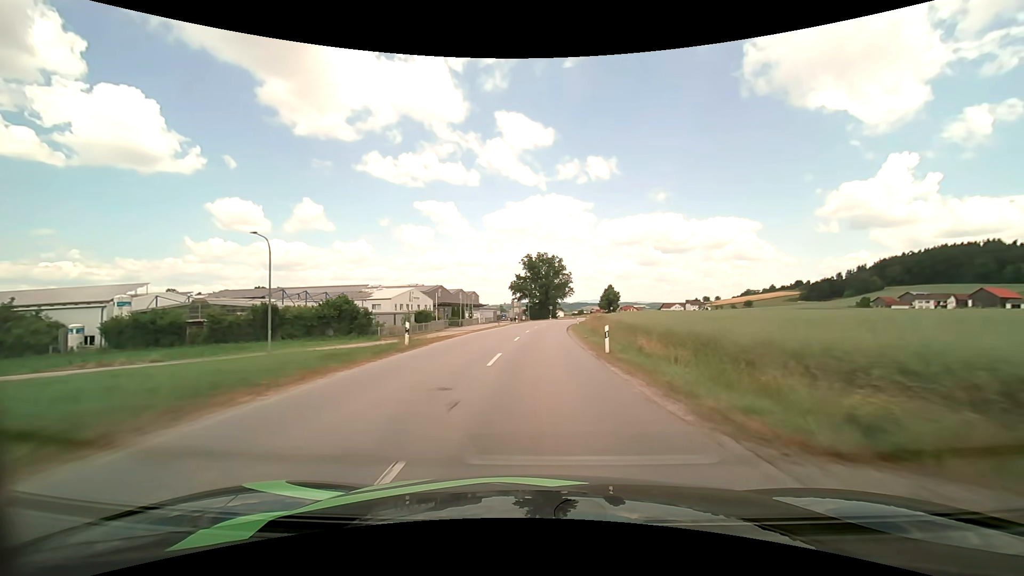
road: secondary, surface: asphalt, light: Day
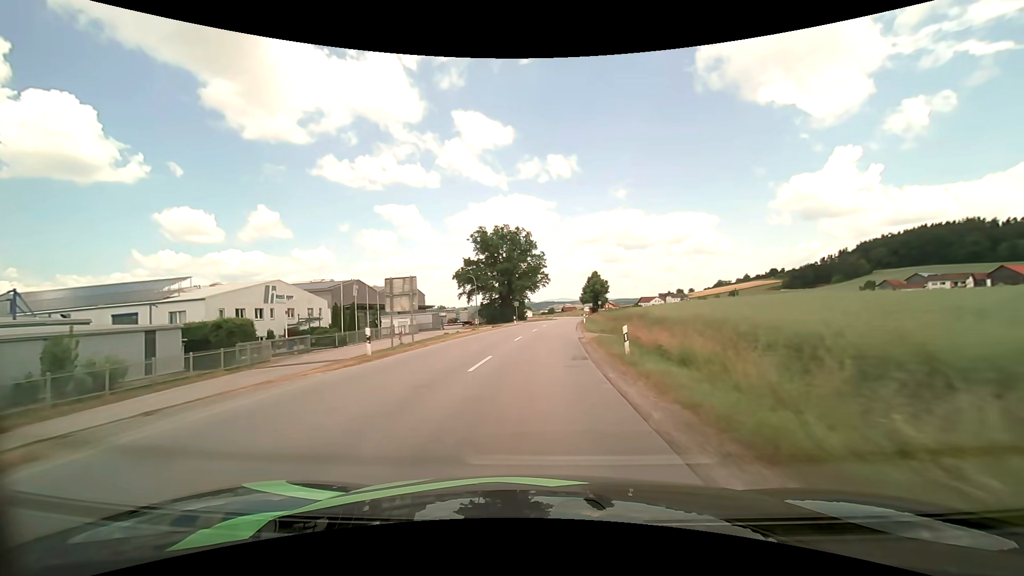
(+1.3, +49.0) m; +4°
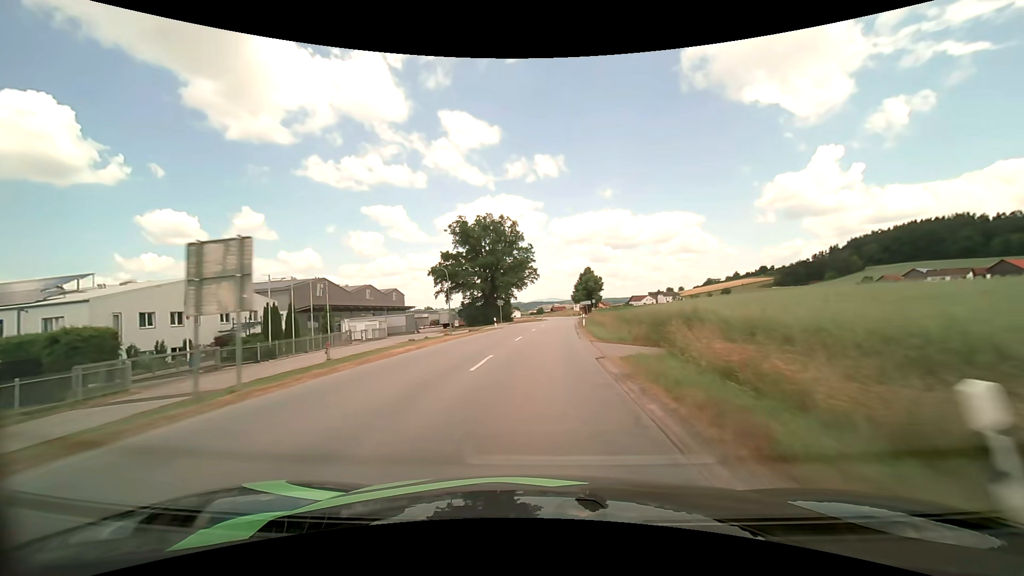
(+0.1, +12.1) m; +1°
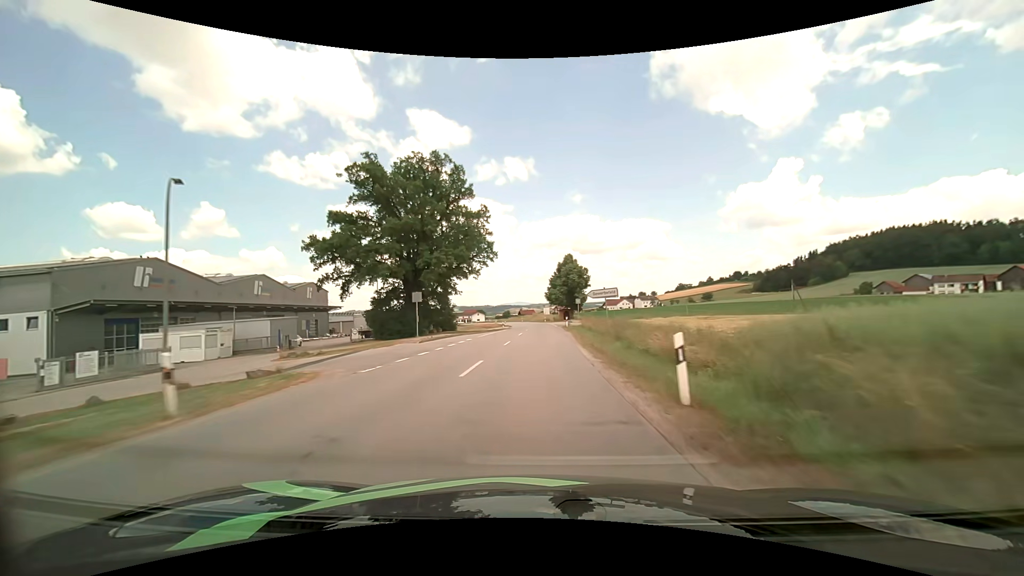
(+1.2, +36.2) m; +4°
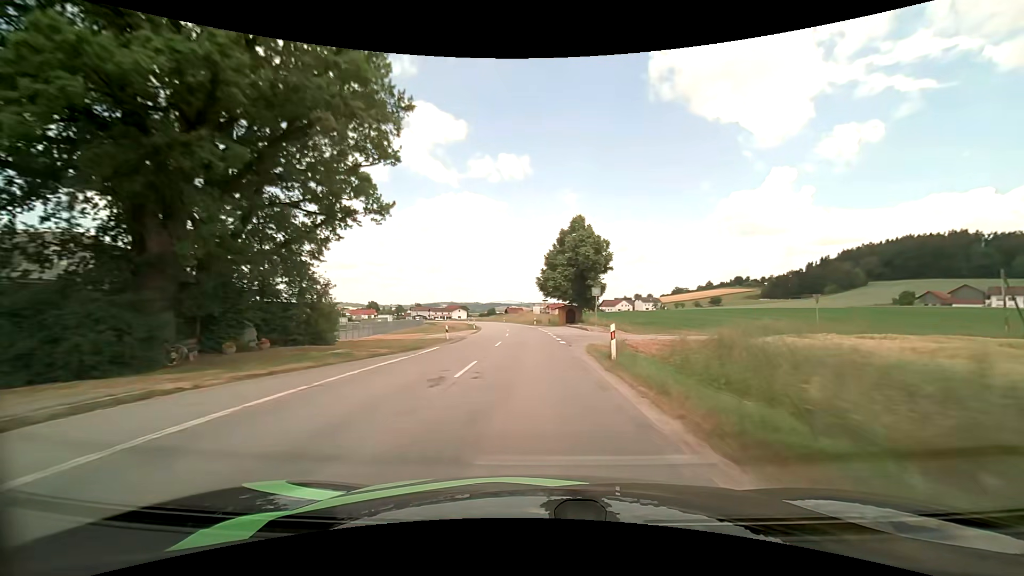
(+0.3, +36.0) m; +1°
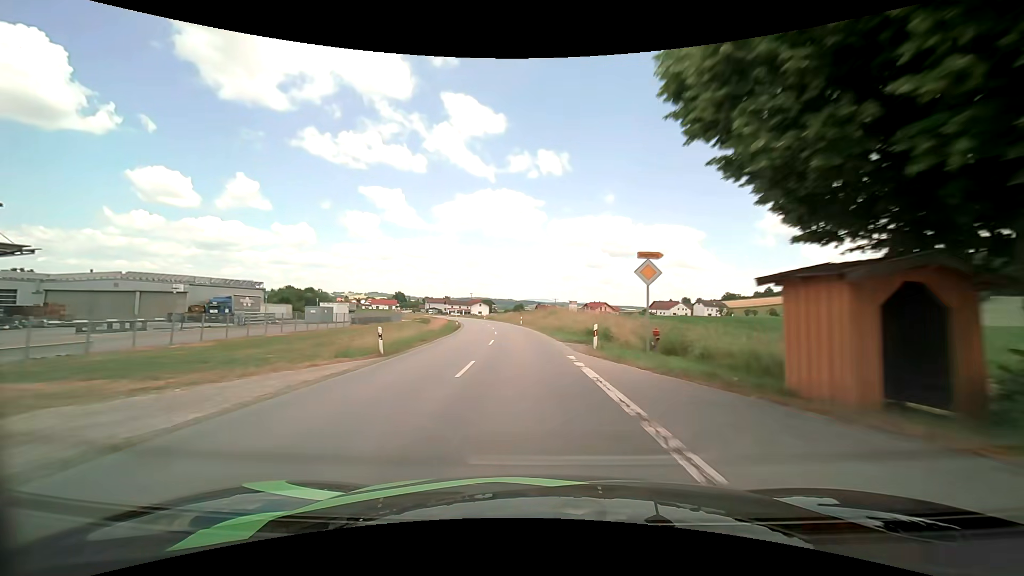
(-1.0, +48.1) m; -4°
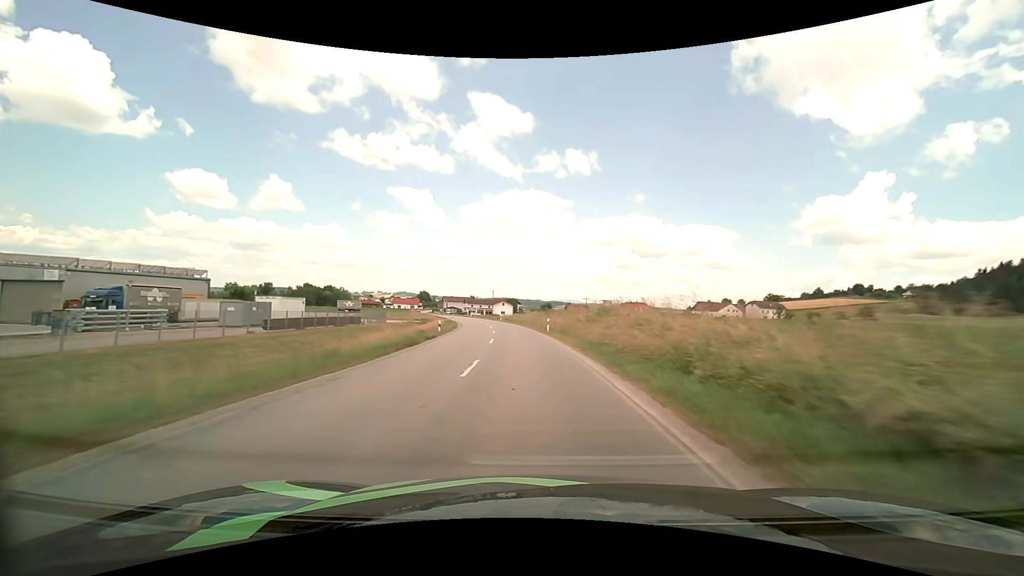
(-0.6, +24.5) m; -3°
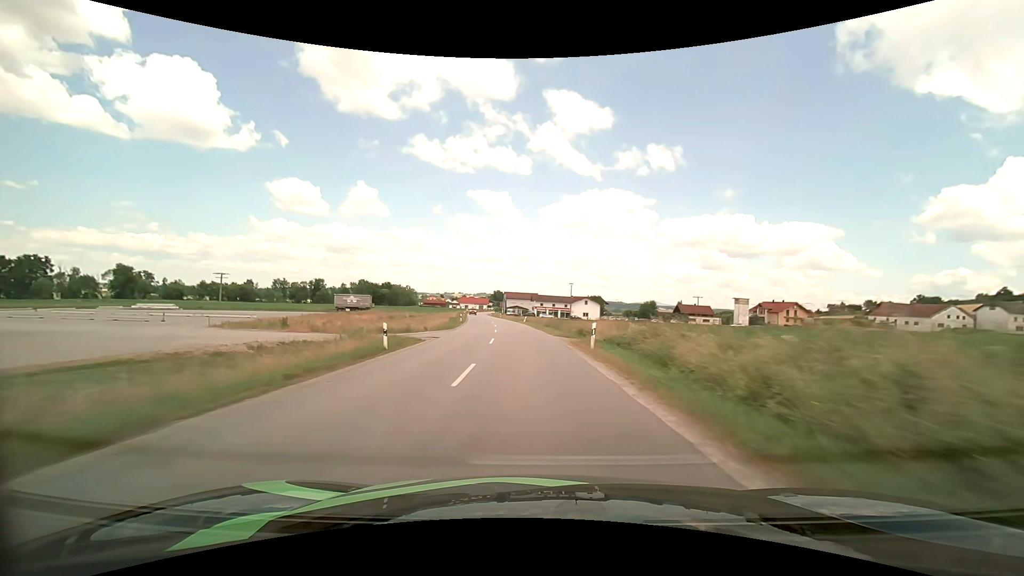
(-4.7, +61.4) m; -9°
(0, +10) (0, +20) (-1, +30) (-2, +40) (-3, +50) (-4, +60) (-5, +70) (-7, +80) (-8, +90) (-9, +99) m
